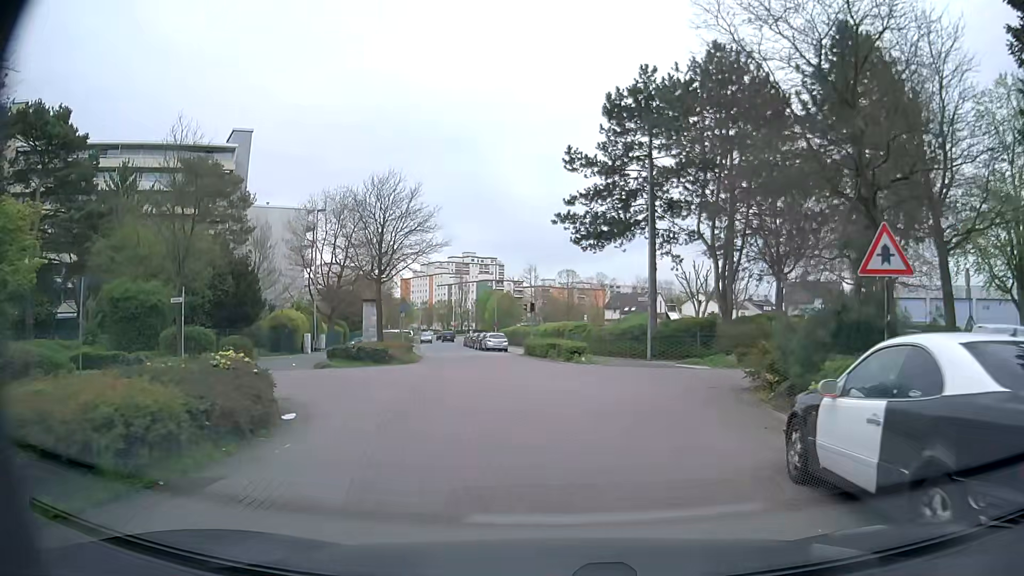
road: residential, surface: asphalt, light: Day
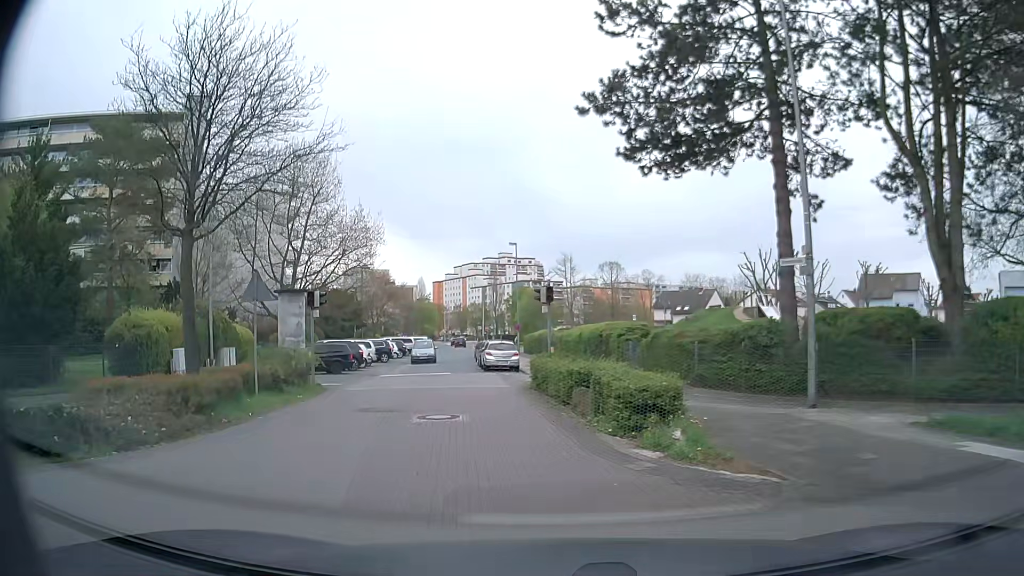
(+0.2, +19.5) m; -5°
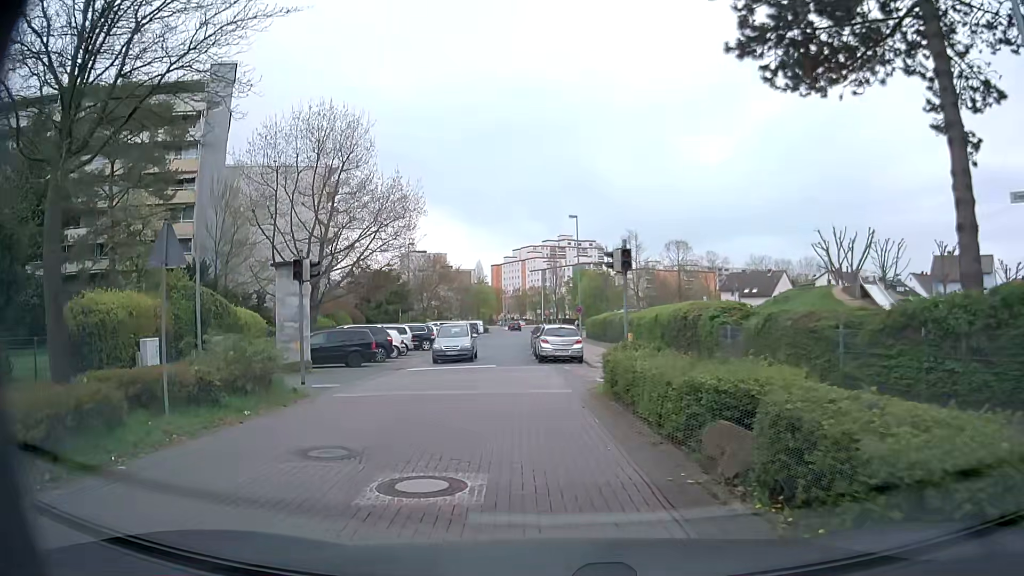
(-0.2, +6.3) m; -3°
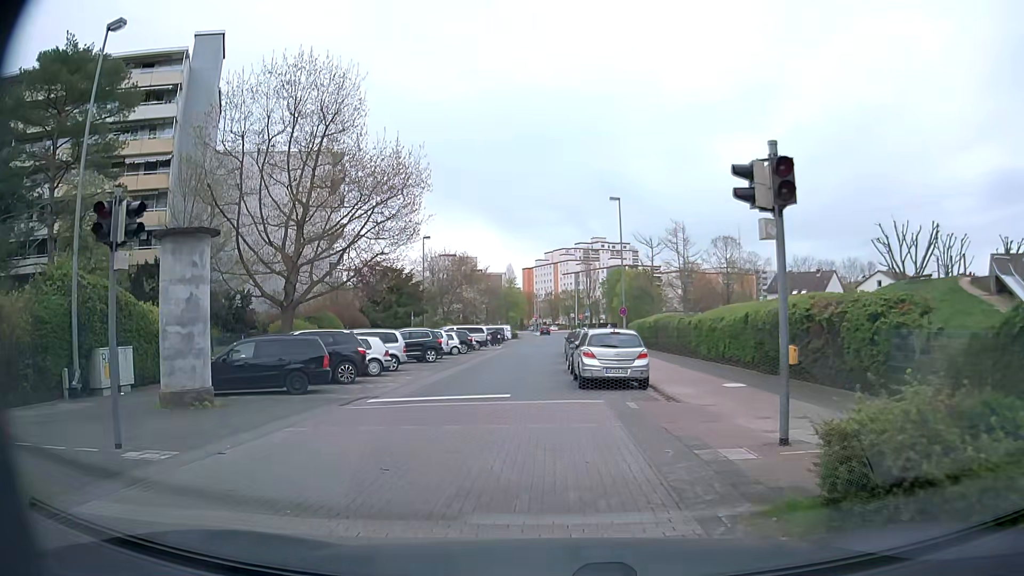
(-0.5, +9.4) m; -3°
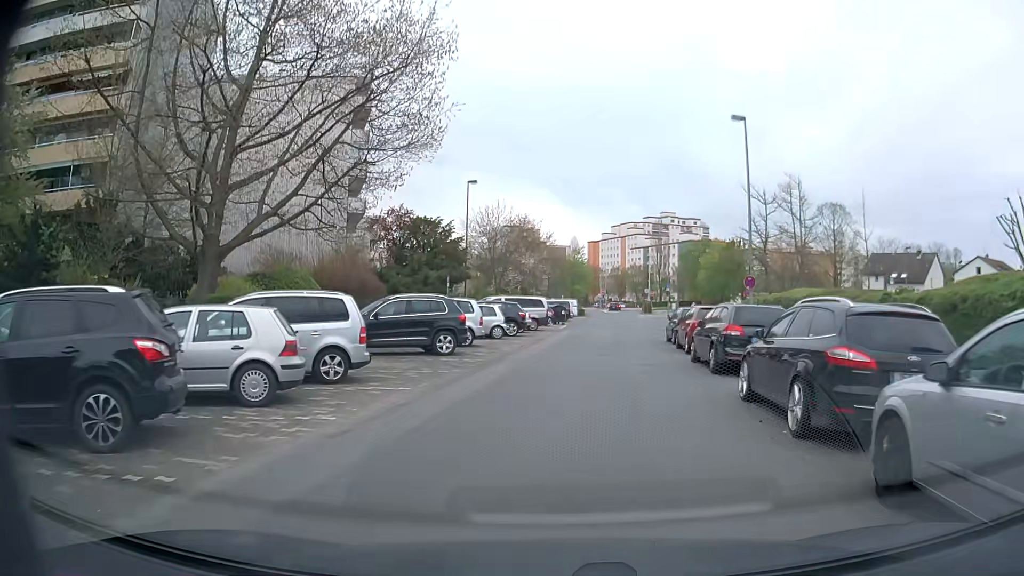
(-1.6, +15.0) m; -7°
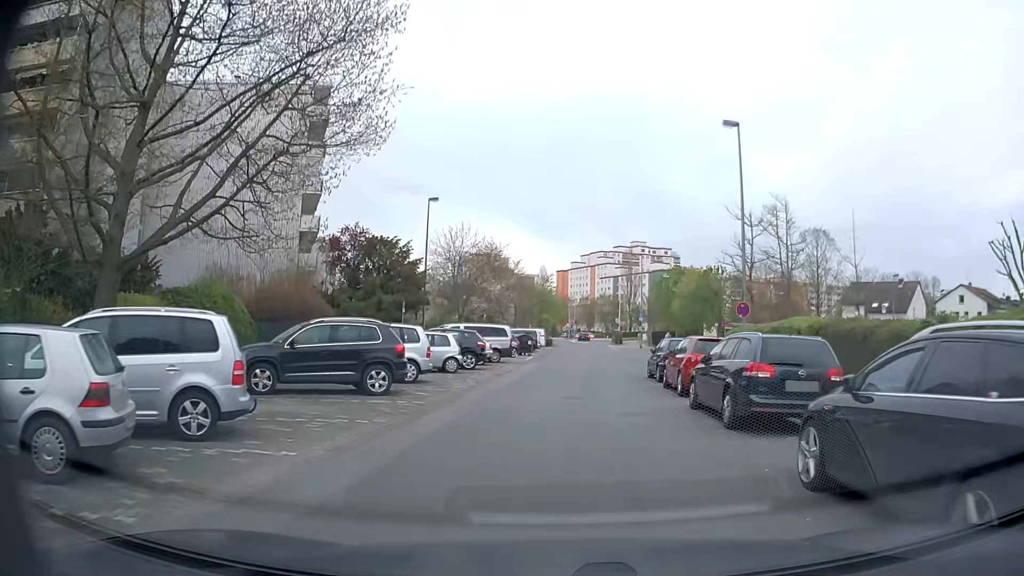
(+0.1, +4.0) m; +2°
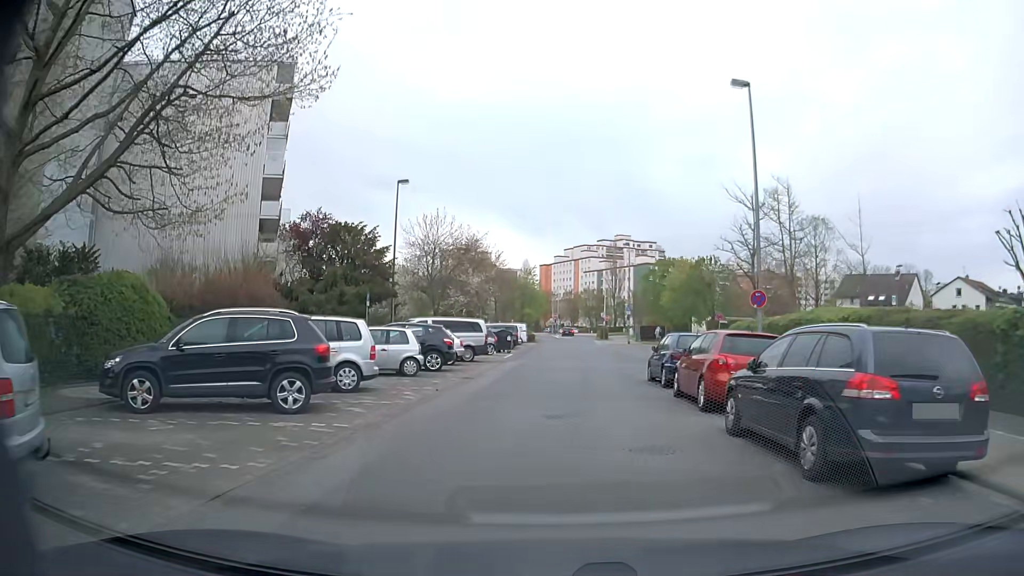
(+0.1, +4.2) m; +3°
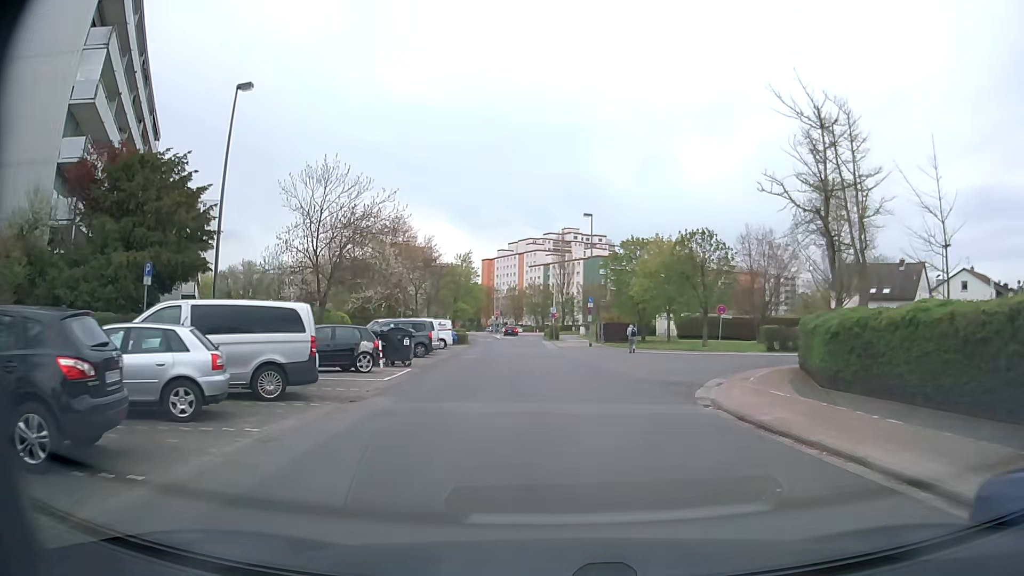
(+0.3, +17.1) m; +4°
(+1, +10) (+1, +20) (0, +30) (0, +40) (-1, +50) (-2, +60) (-2, +70) (-2, +80) (-3, +90) (-3, +100) m
